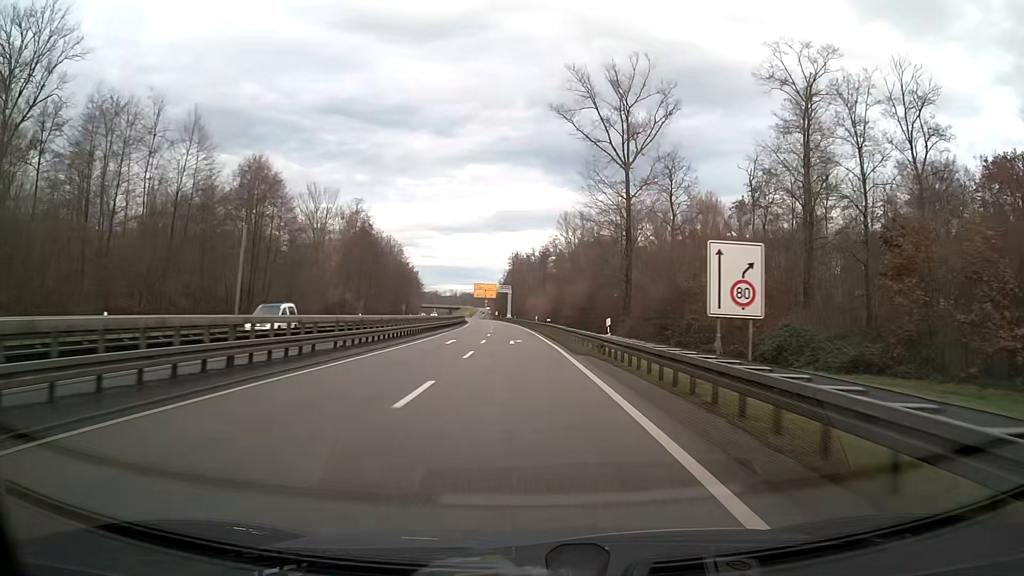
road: trunk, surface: asphalt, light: Day
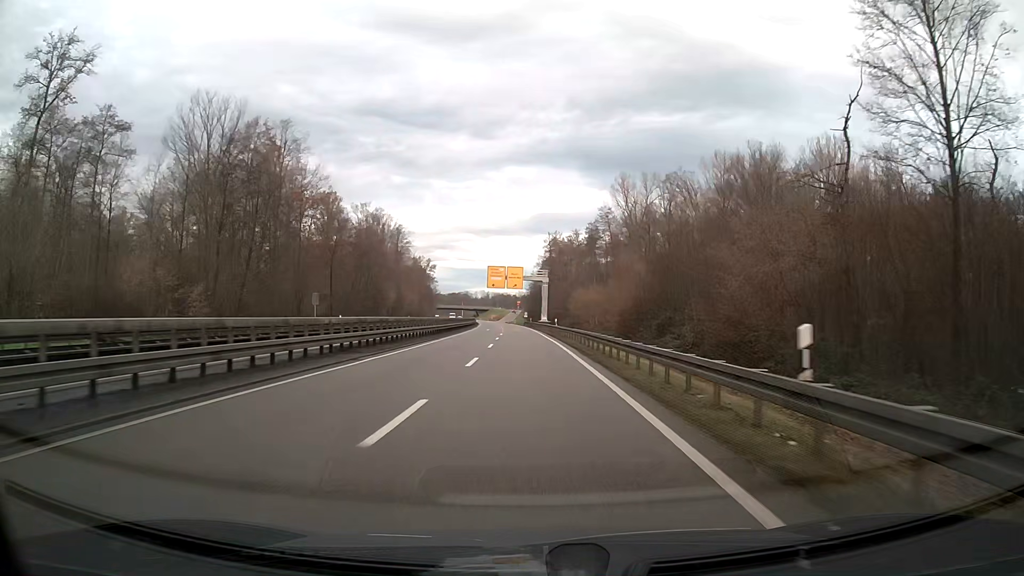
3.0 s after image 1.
(-1.7, +62.2) m; -3°
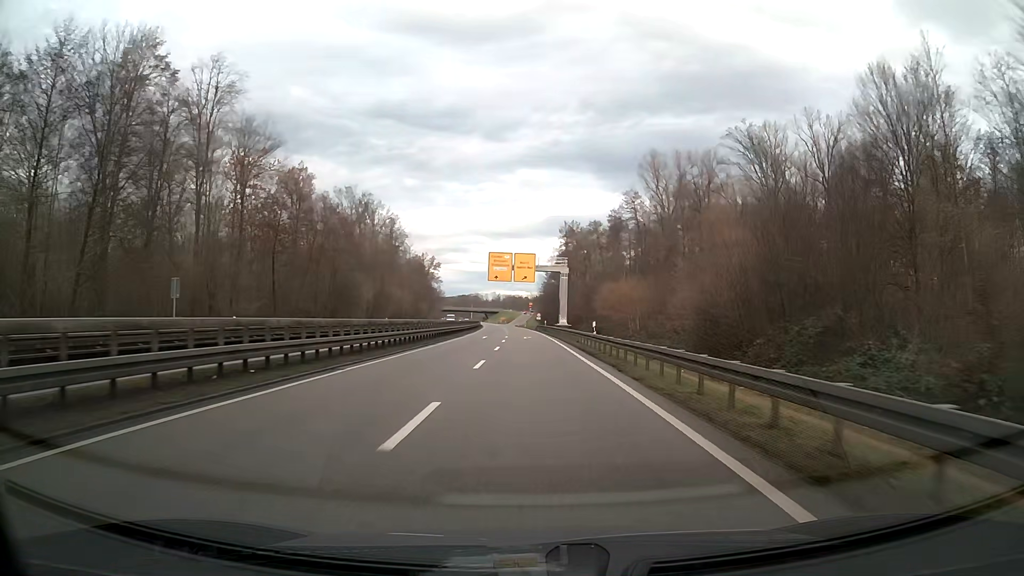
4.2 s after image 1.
(-0.2, +24.0) m; -1°
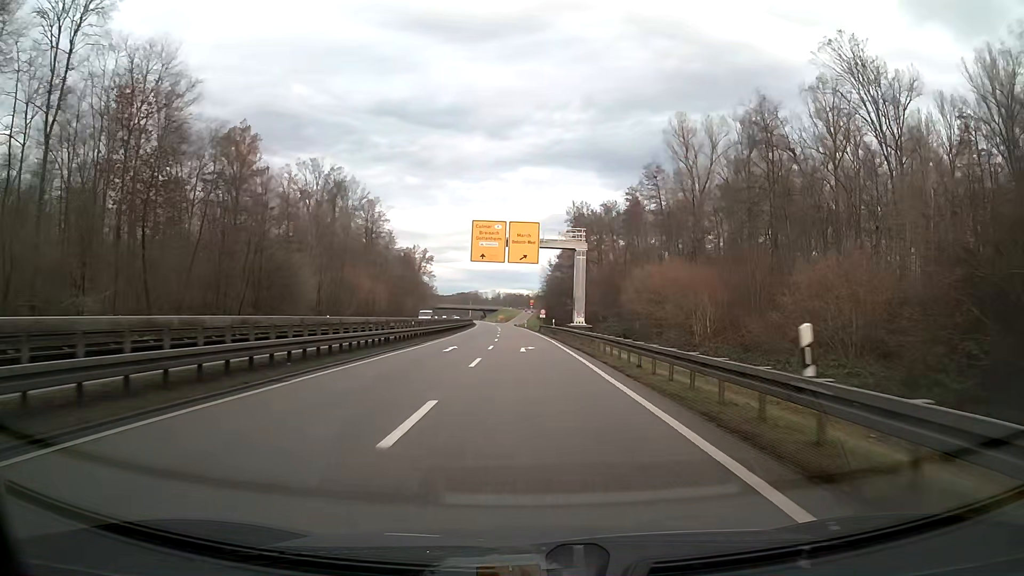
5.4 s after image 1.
(0.0, +23.7) m; 0°
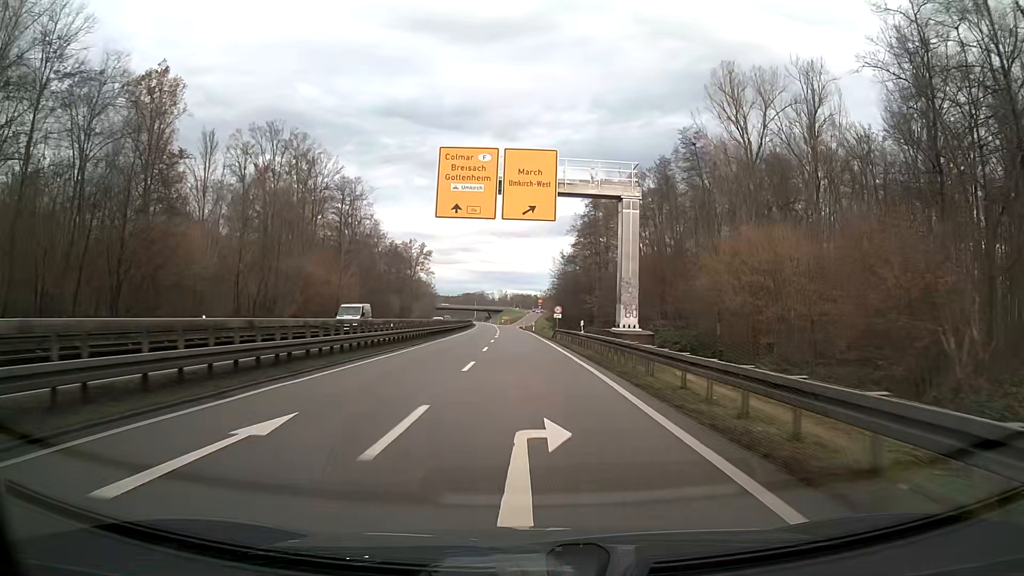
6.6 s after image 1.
(-0.1, +23.4) m; -1°
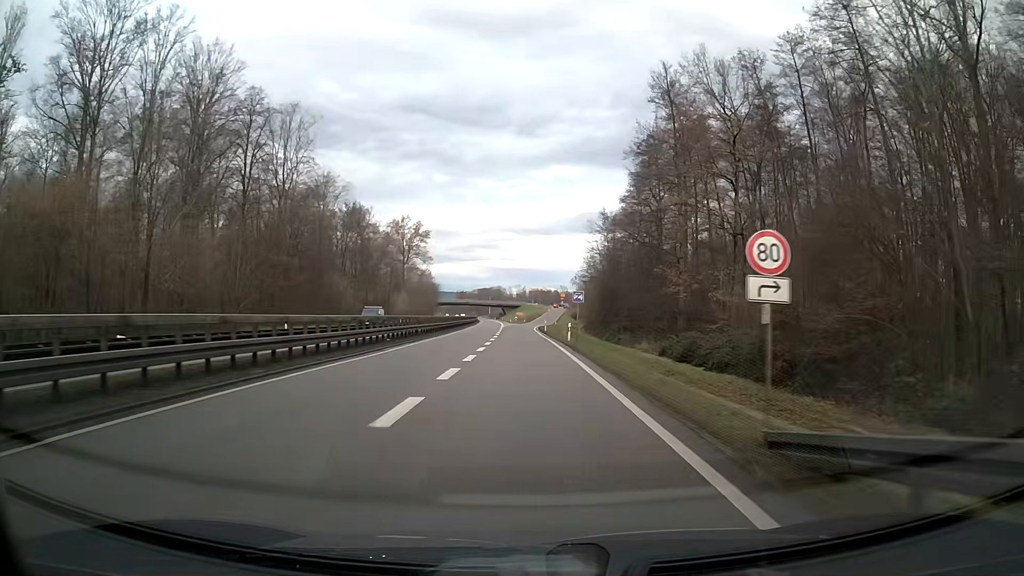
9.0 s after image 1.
(-0.6, +45.2) m; -2°
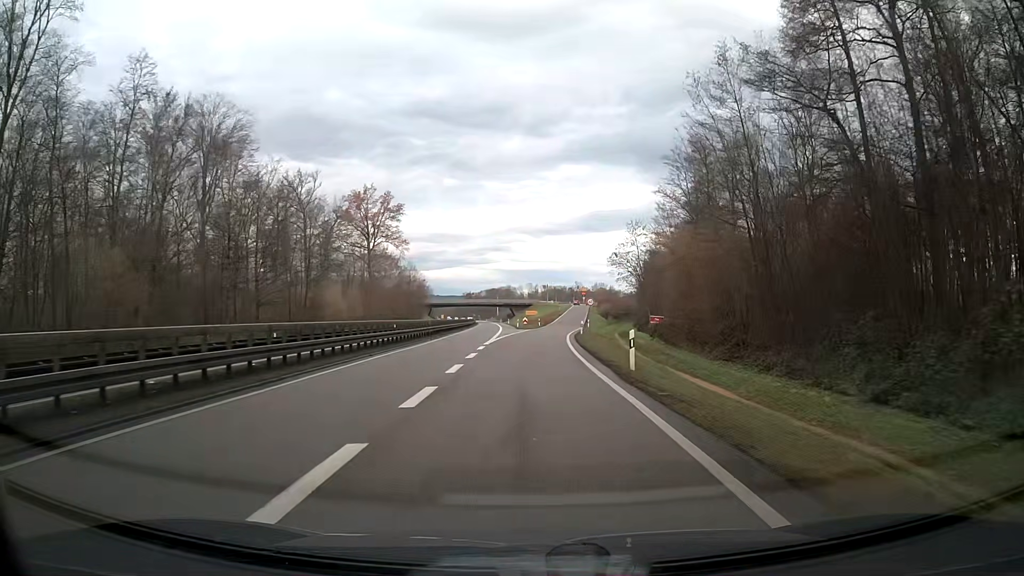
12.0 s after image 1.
(-0.6, +52.0) m; -1°
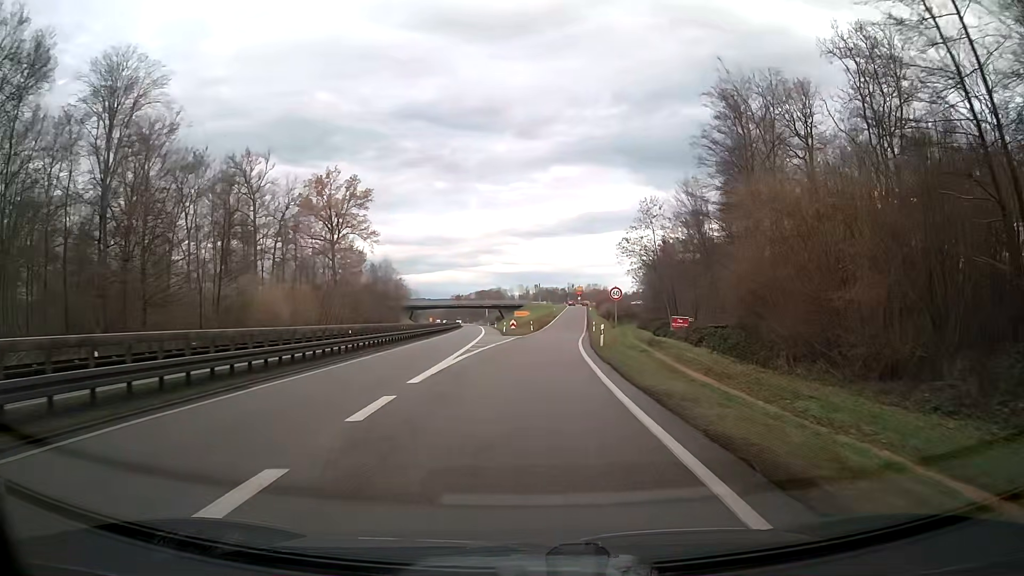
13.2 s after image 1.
(+0.2, +19.4) m; +1°
